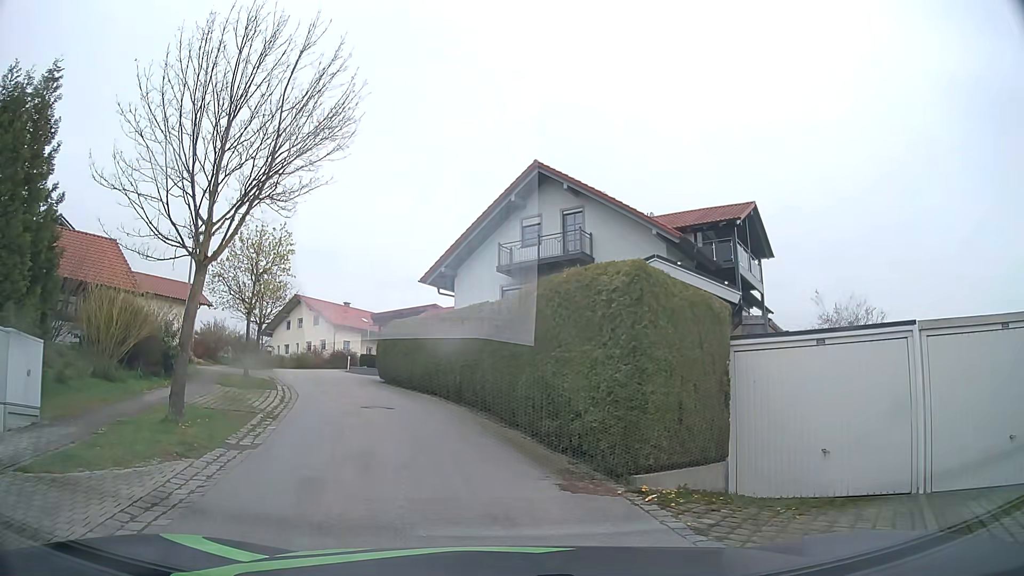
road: residential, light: Day
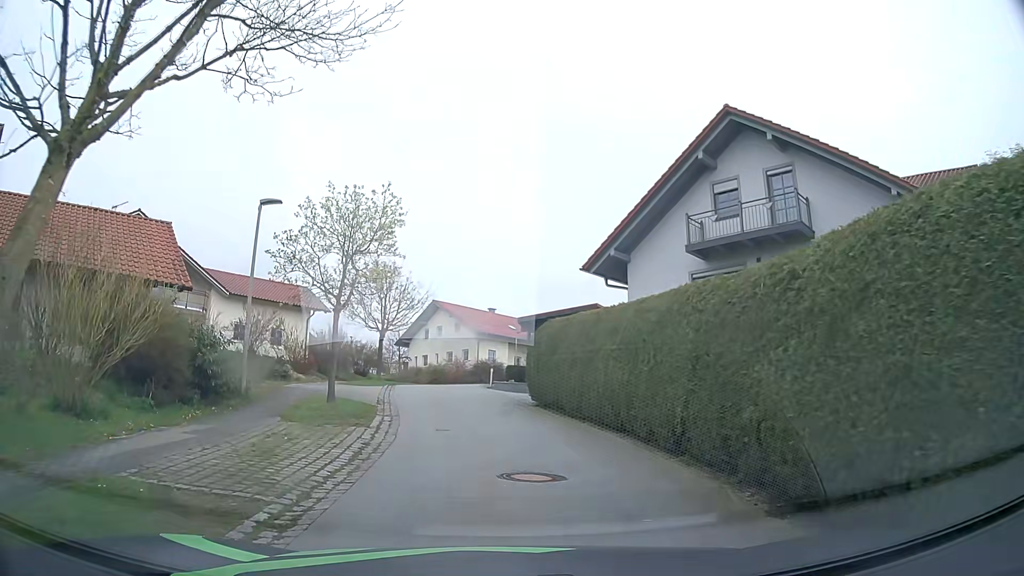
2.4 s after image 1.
(-1.3, +7.6) m; -14°
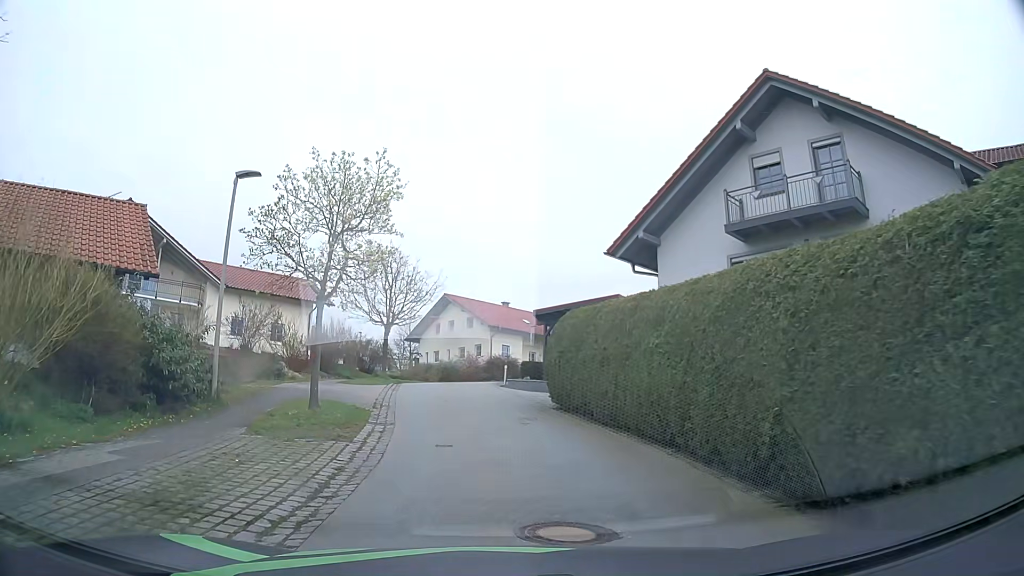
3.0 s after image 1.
(0.0, +2.7) m; -2°
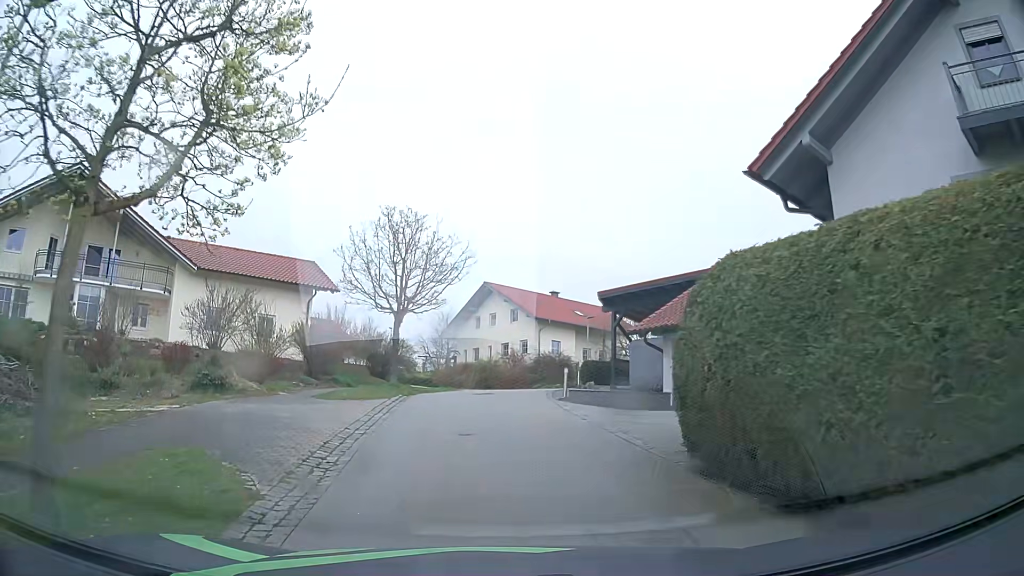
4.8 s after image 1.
(-0.2, +9.2) m; -4°
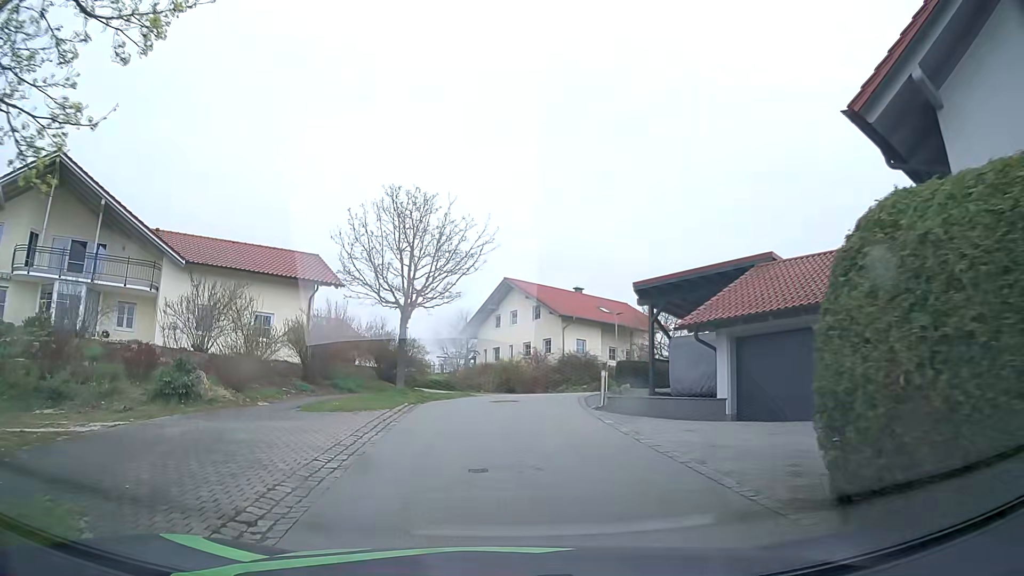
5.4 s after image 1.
(0.0, +3.2) m; -2°
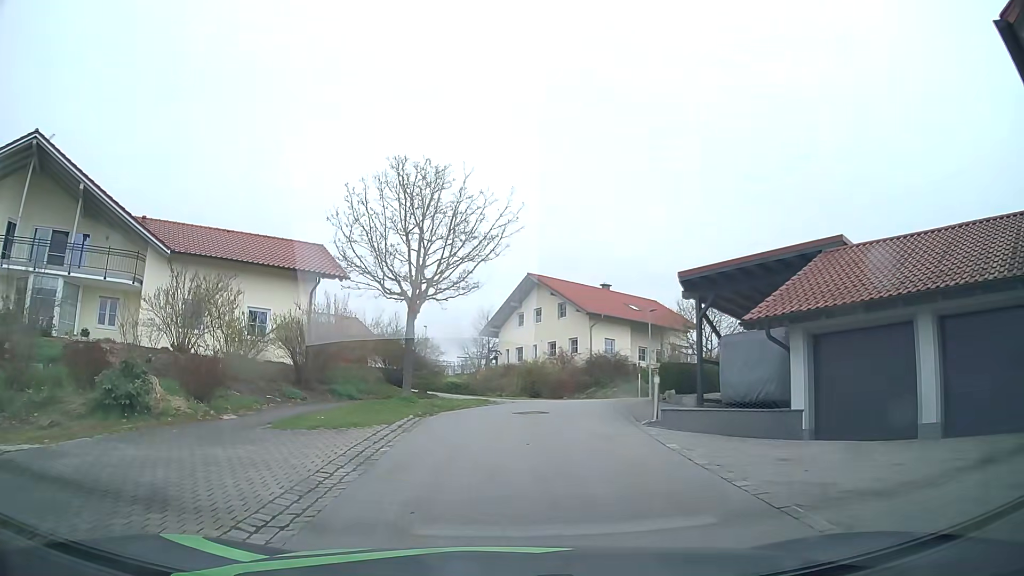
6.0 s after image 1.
(0.0, +3.3) m; -2°
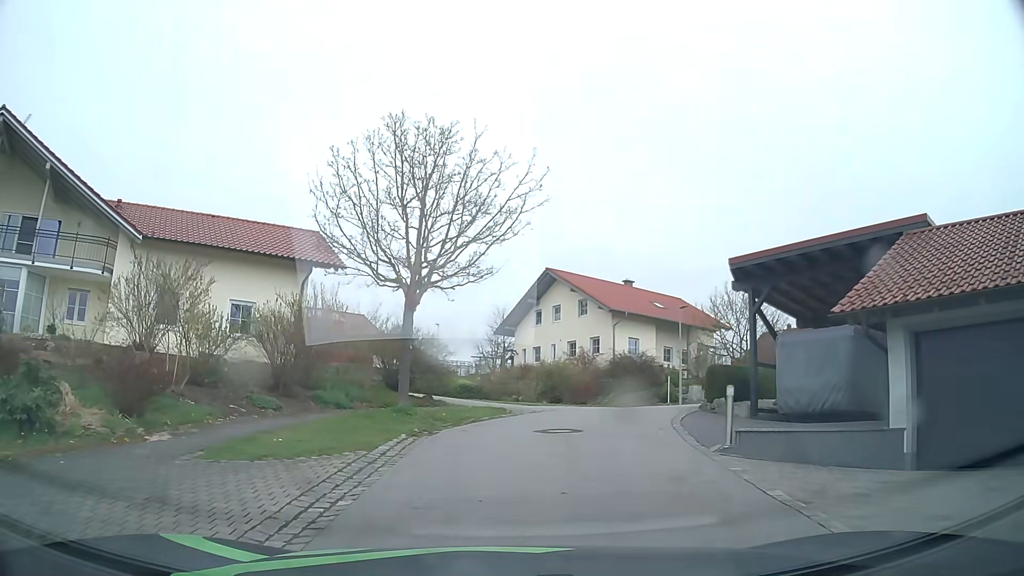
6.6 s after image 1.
(-0.1, +3.4) m; -2°
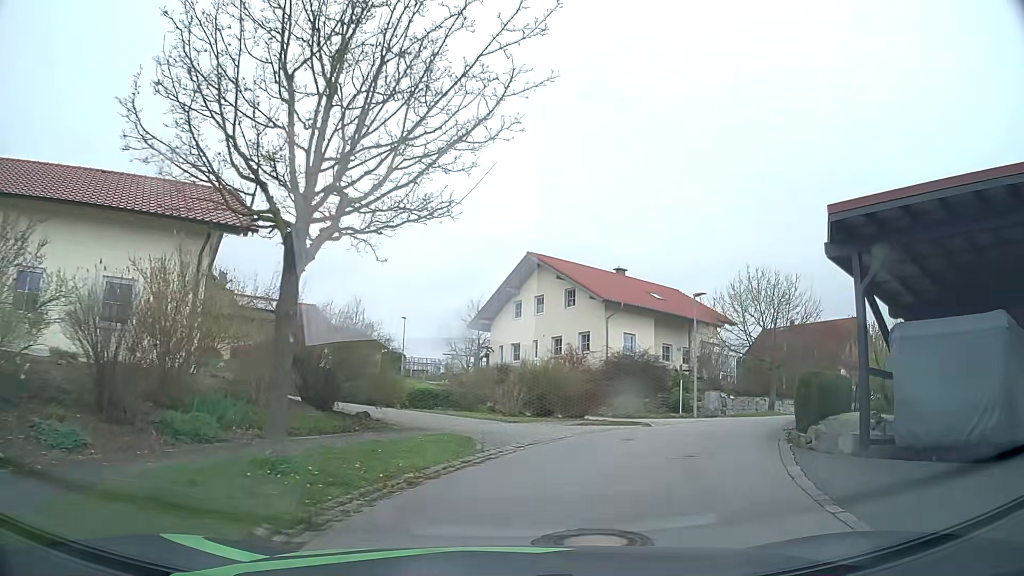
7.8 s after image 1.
(0.0, +6.8) m; +2°
(+1, +10) (+5, +19) (+12, +26) (+21, +32) (+29, +36) (+38, +41) (+47, +45) (+56, +49) (+66, +53) (+75, +57) m
